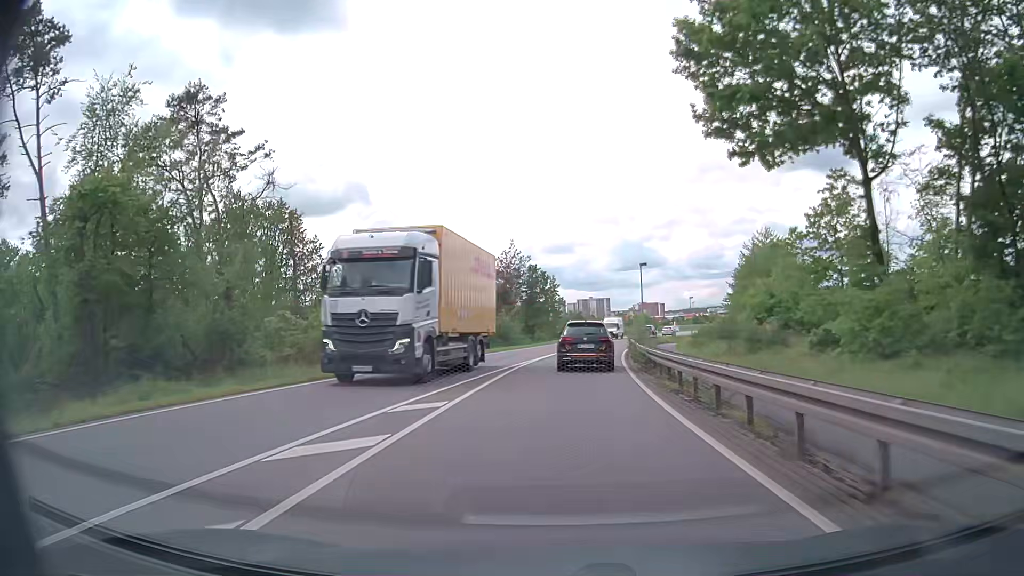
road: primary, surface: asphalt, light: Day
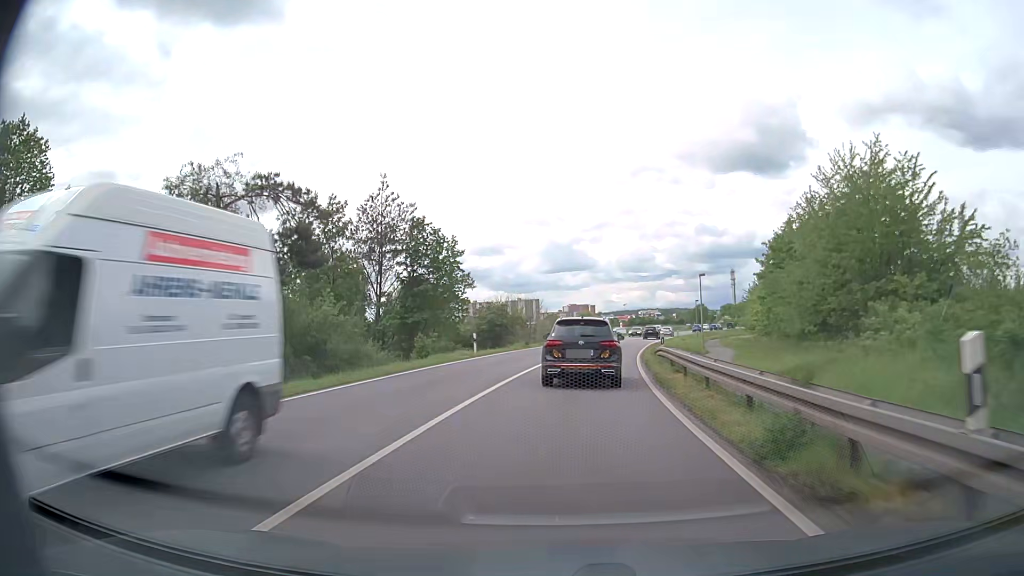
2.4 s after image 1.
(+1.7, +35.4) m; +6°
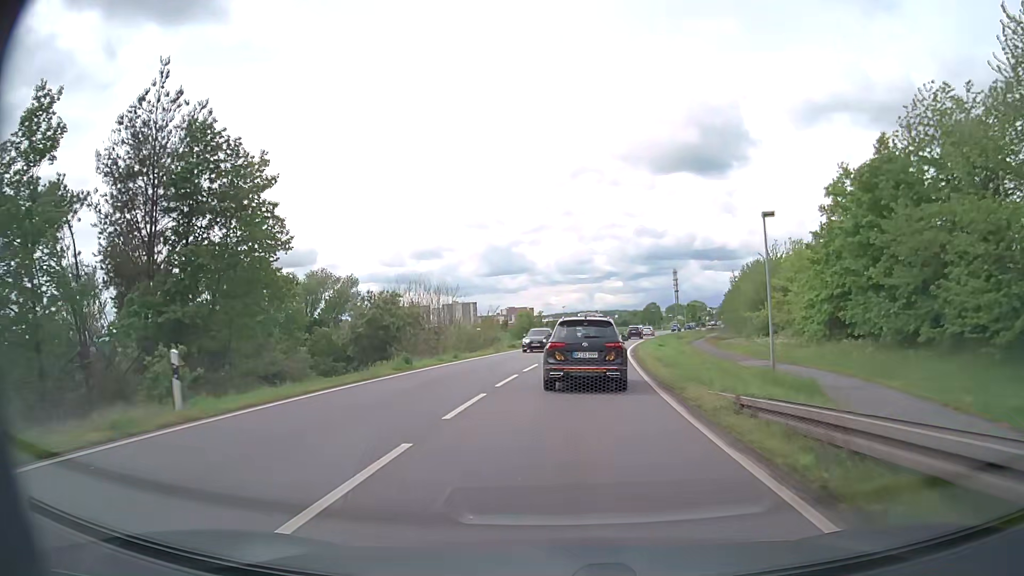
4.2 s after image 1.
(+0.8, +23.6) m; +4°
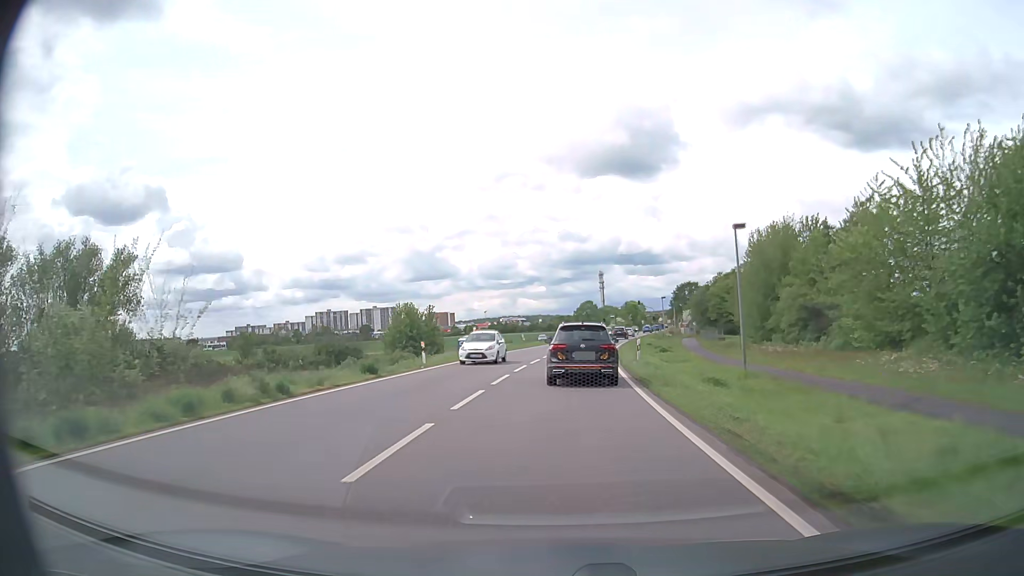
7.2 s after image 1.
(+2.6, +40.6) m; +7°
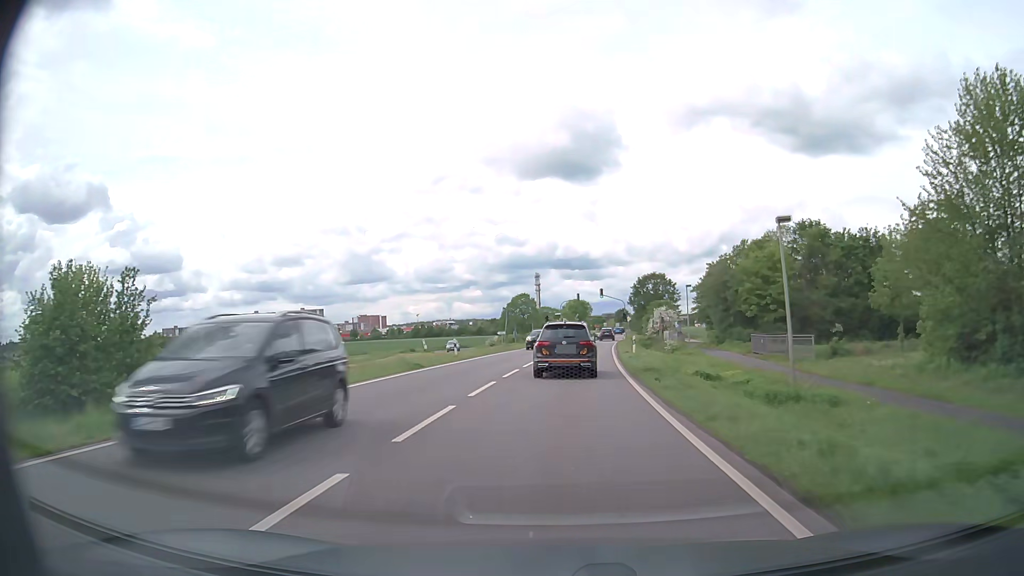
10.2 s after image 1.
(+2.2, +46.2) m; +5°
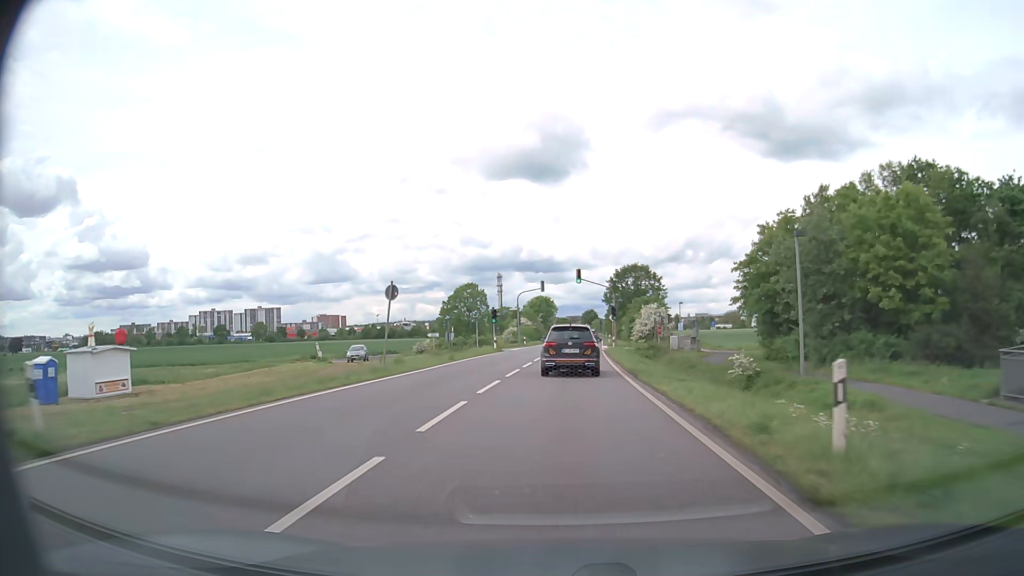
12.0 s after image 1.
(+0.9, +29.3) m; +3°
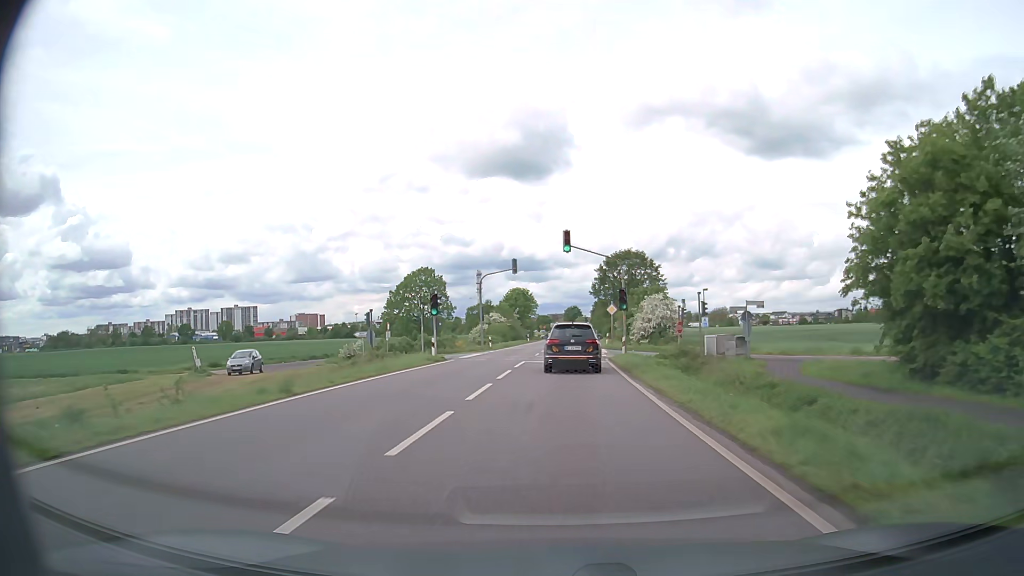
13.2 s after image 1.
(+0.3, +20.1) m; +2°
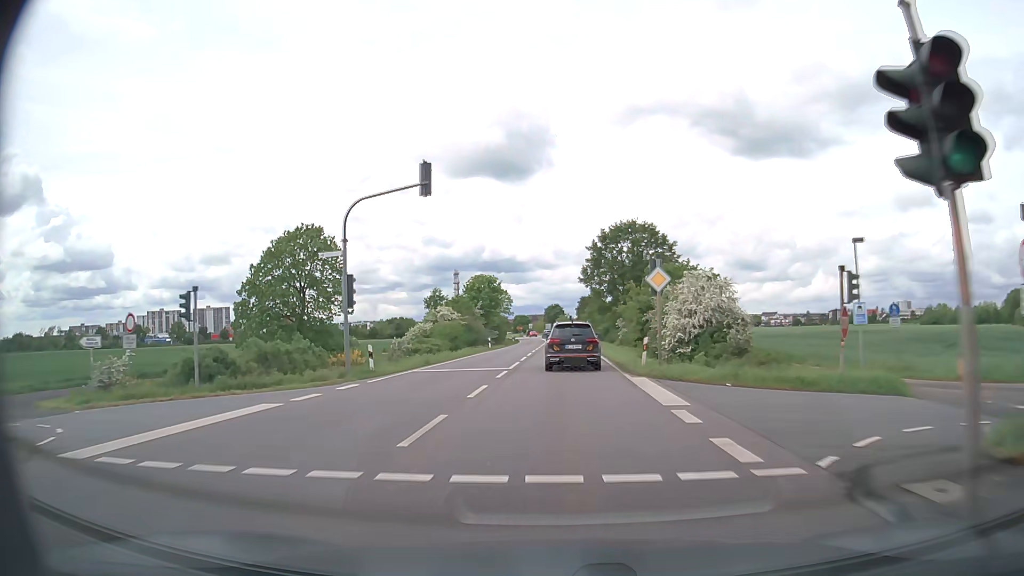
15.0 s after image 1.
(+0.4, +30.3) m; +2°
(0, +10) (0, +20) (0, +30) (0, +40) (0, +50) (0, +60) (0, +70) (0, +80) (0, +90) (0, +100) m
